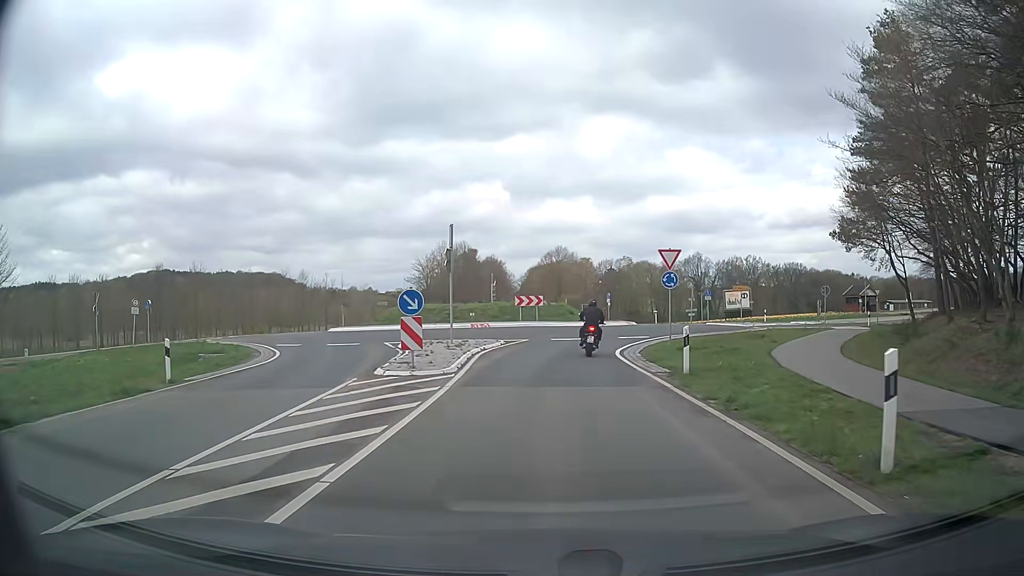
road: secondary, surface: asphalt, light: Day
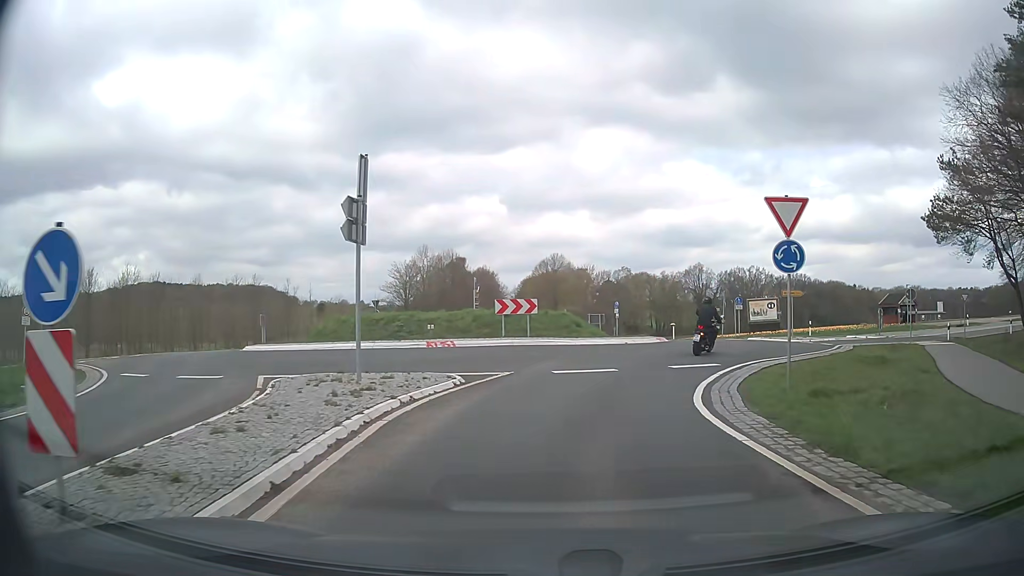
(+0.1, +12.2) m; +1°
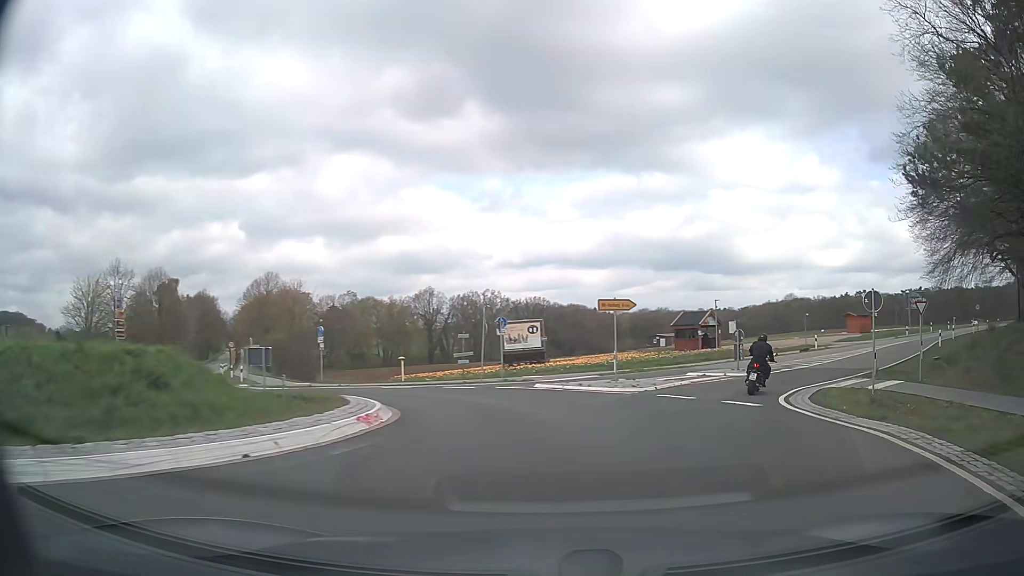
(+2.6, +18.4) m; +22°
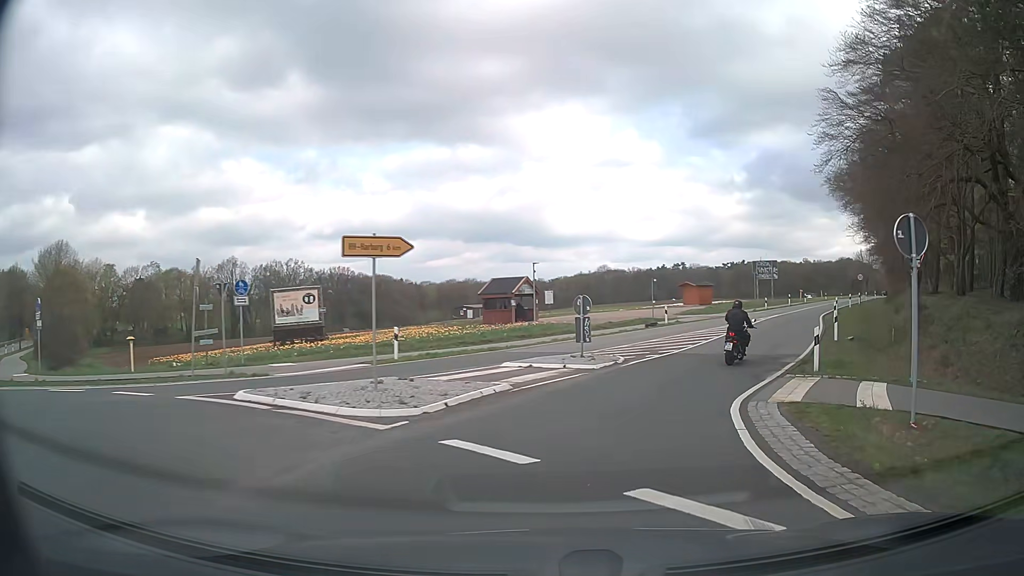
(+1.6, +10.7) m; +16°
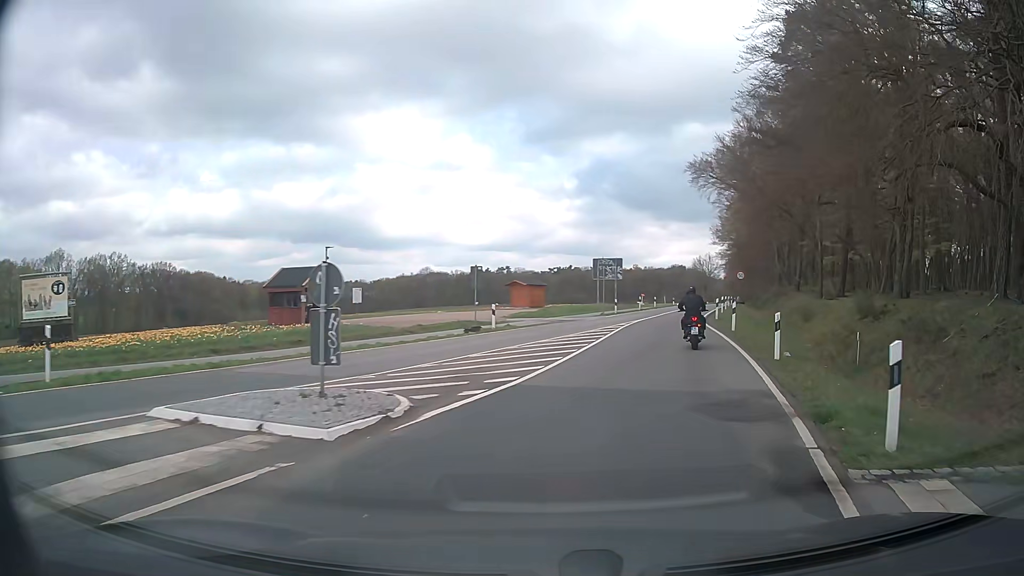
(+1.3, +10.6) m; +15°
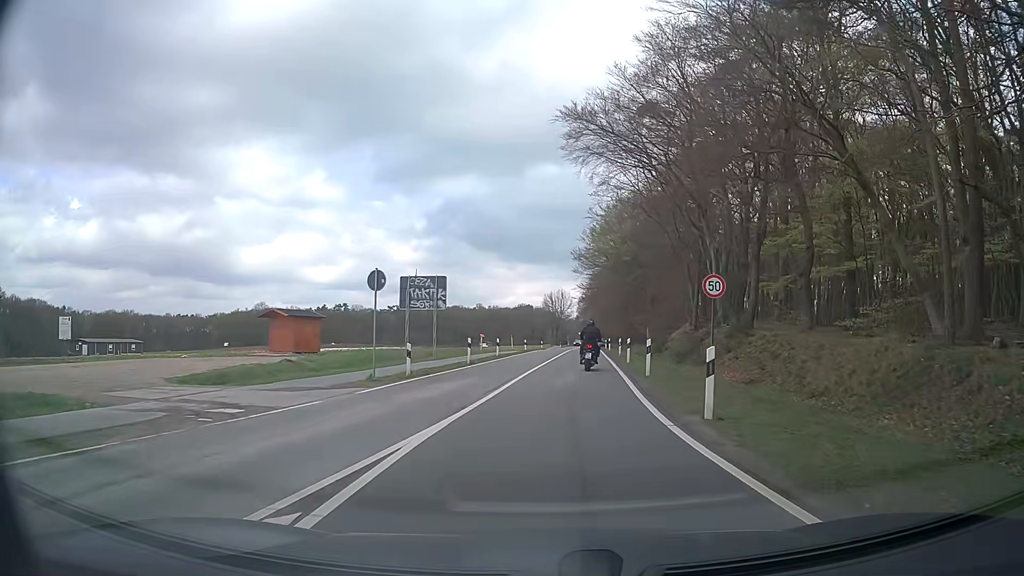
(+4.0, +25.9) m; +12°
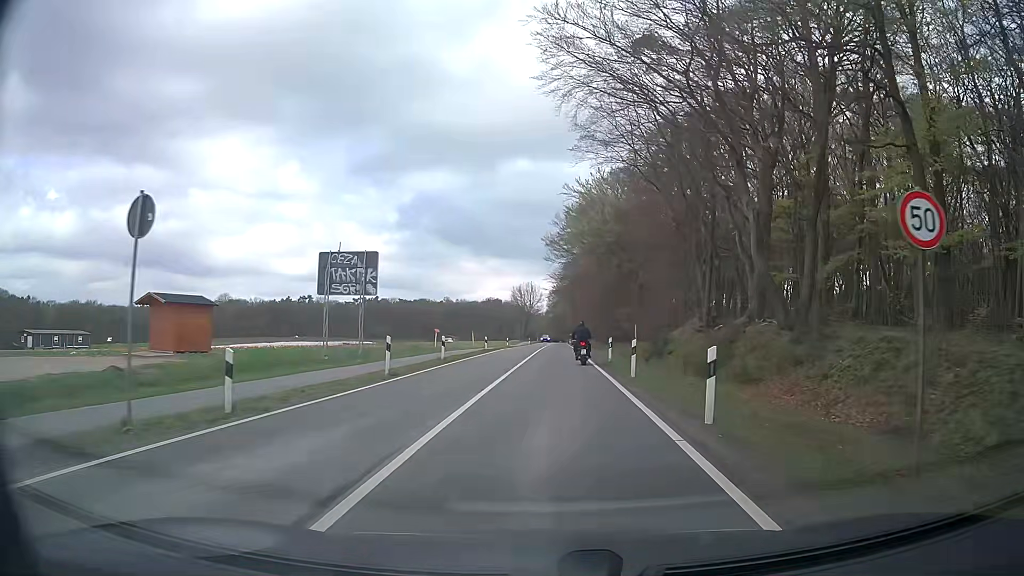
(+0.3, +11.1) m; +3°
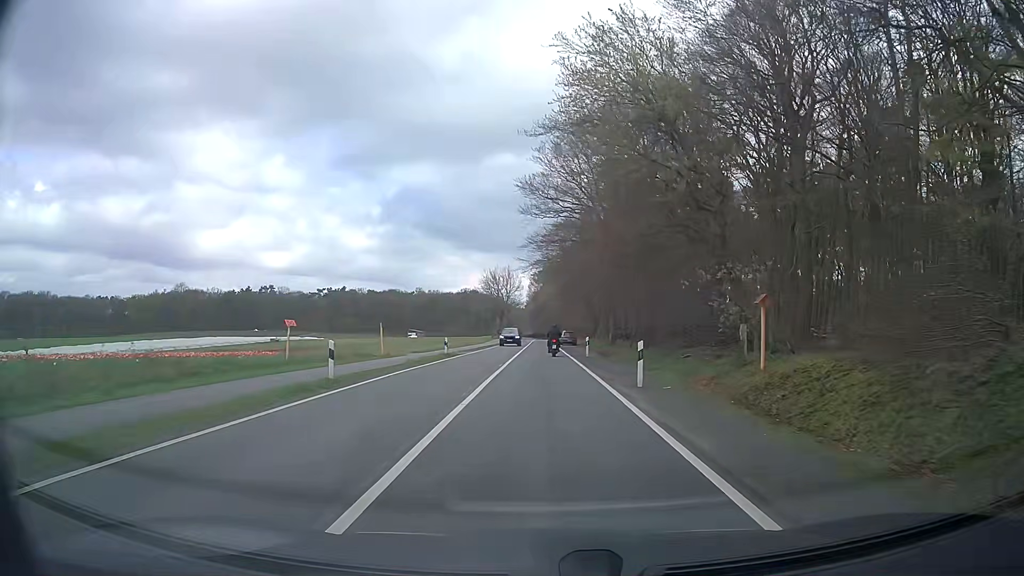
(+0.7, +33.2) m; +2°
(0, +10) (0, +20) (0, +30) (0, +40) (0, +50) (0, +60) (0, +70) (0, +80) (0, +90) (0, +100) m
